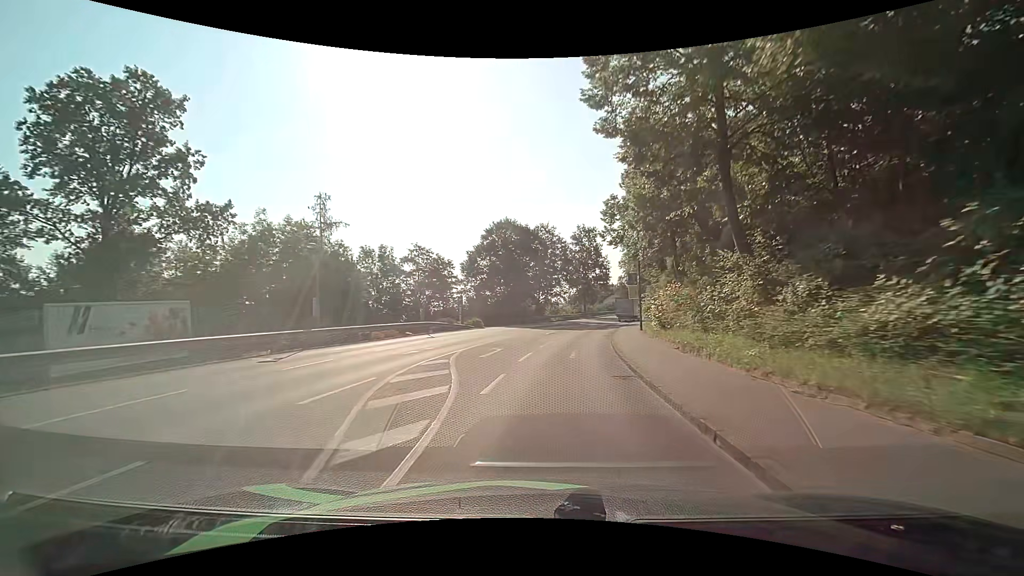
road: tertiary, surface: asphalt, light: Day
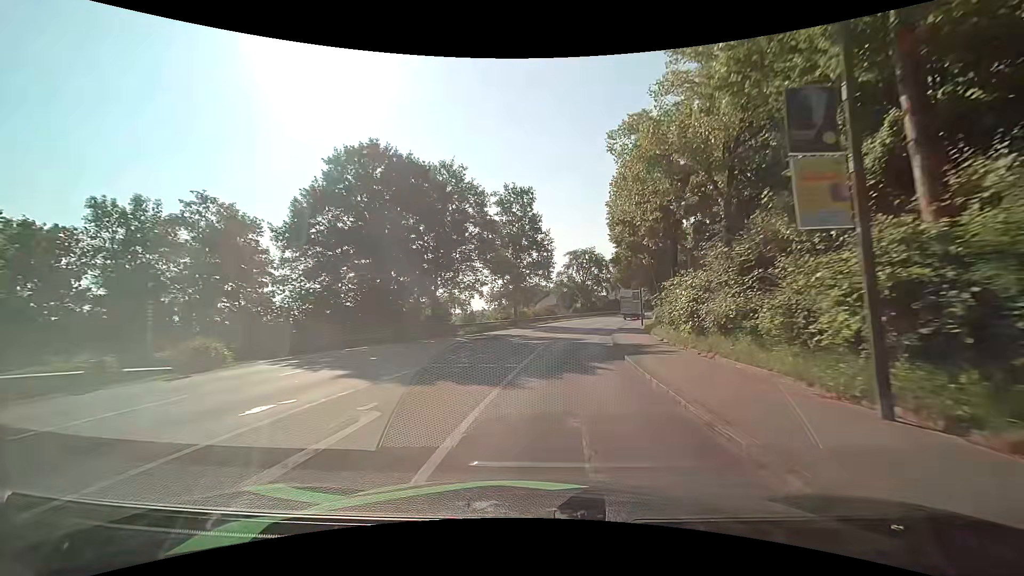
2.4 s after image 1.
(+2.2, +29.2) m; +8°
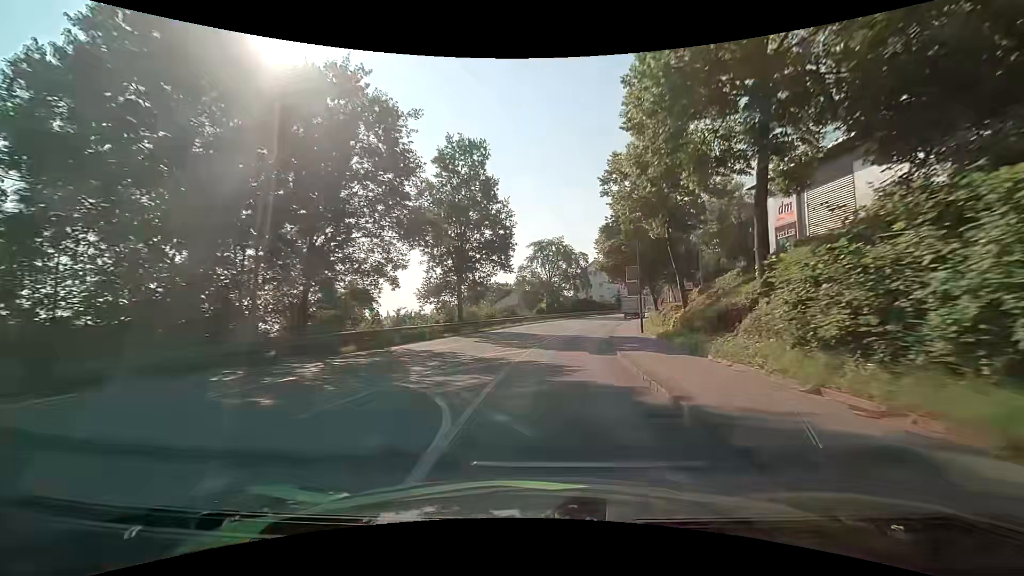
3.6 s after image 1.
(+0.6, +14.7) m; +4°
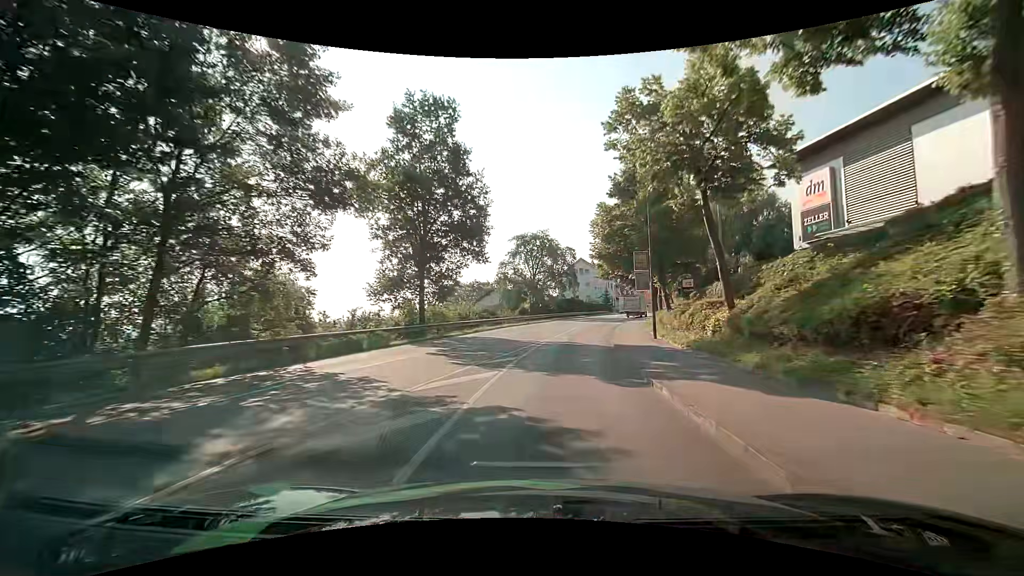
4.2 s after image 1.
(+0.2, +7.4) m; +2°
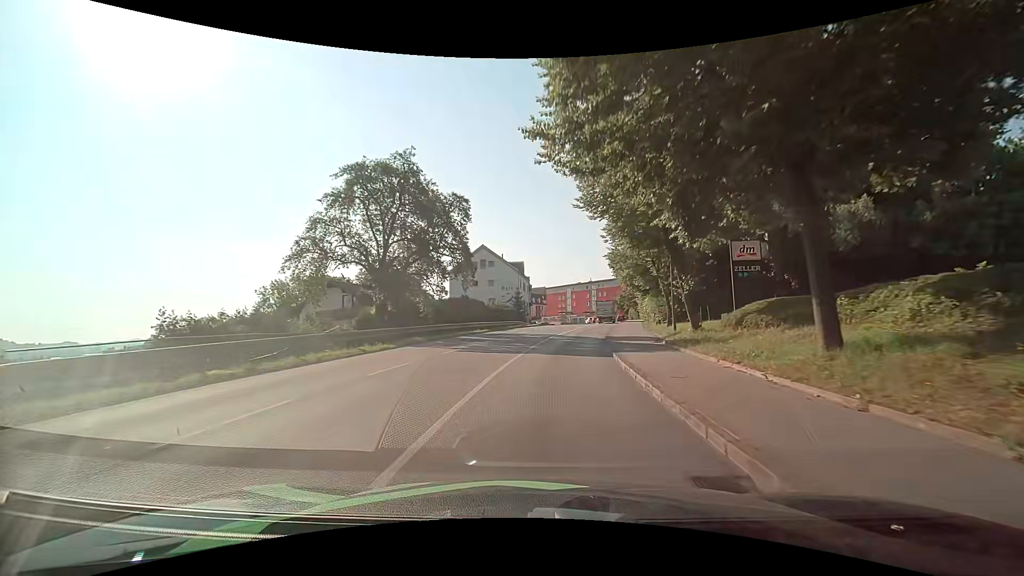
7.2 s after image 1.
(+3.3, +36.4) m; +12°
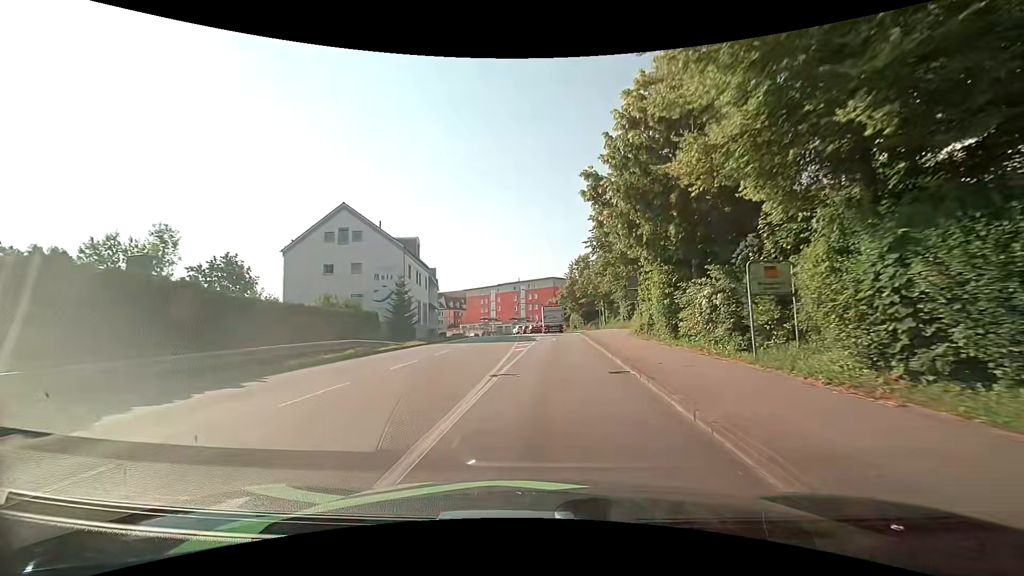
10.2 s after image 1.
(+1.9, +32.5) m; +8°
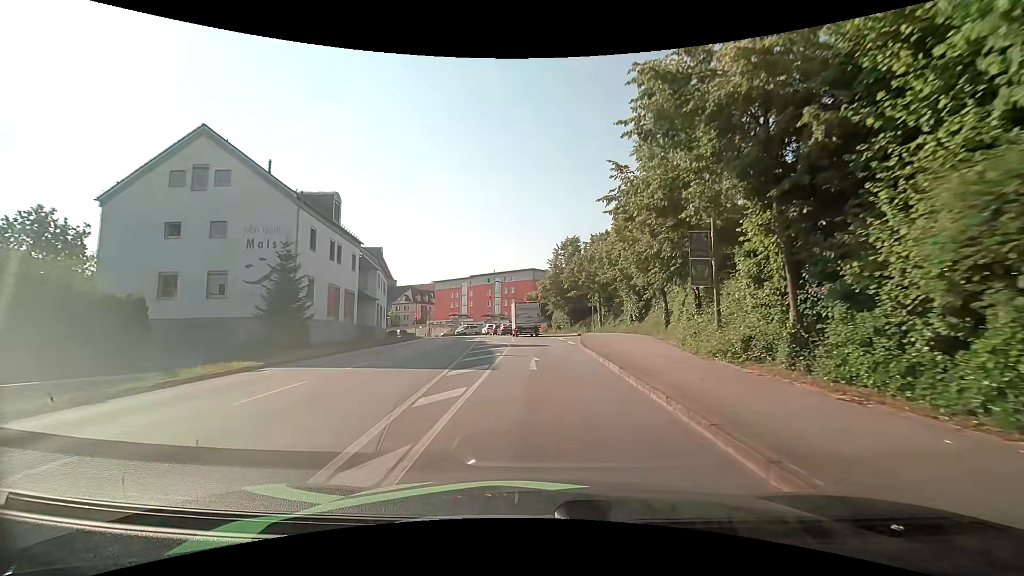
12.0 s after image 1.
(+0.4, +17.4) m; +2°
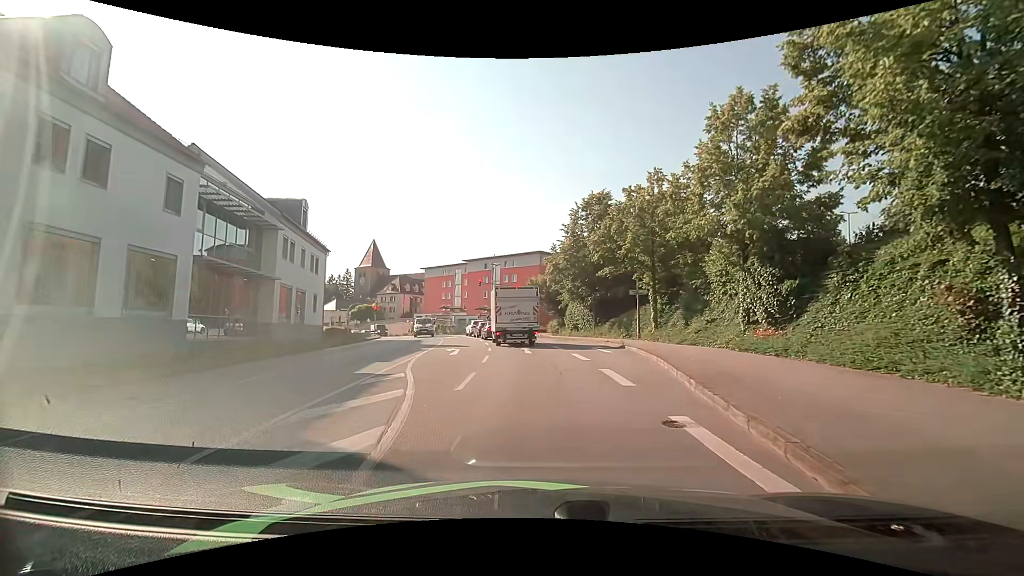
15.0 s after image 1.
(+0.3, +21.6) m; +1°
(0, +10) (-1, +20) (-2, +30) (-3, +40) (-5, +50) (-8, +59) (-11, +69) (-15, +78) (-20, +87) (-25, +95) m
